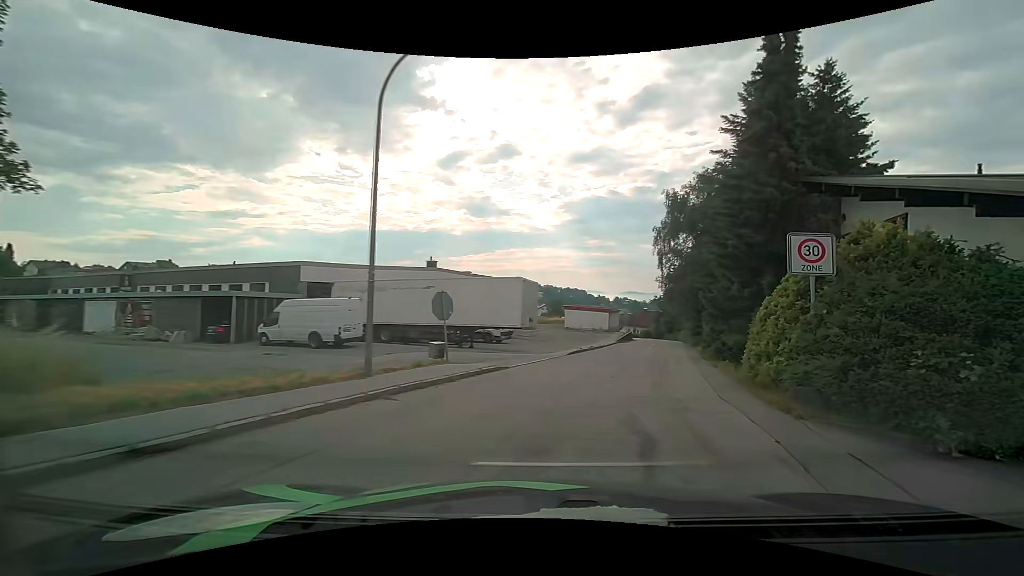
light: Day
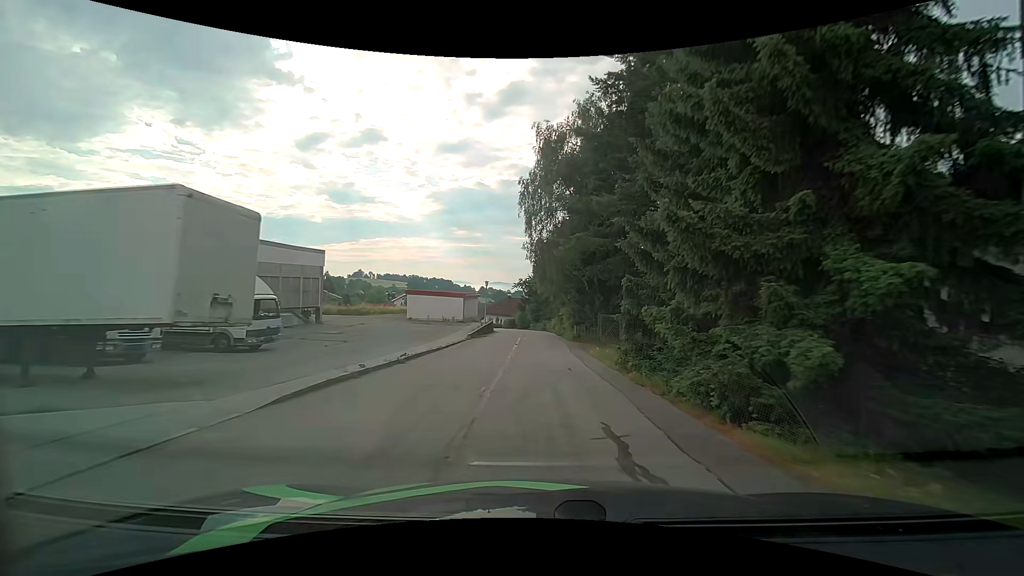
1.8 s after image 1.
(+3.5, +16.9) m; +17°
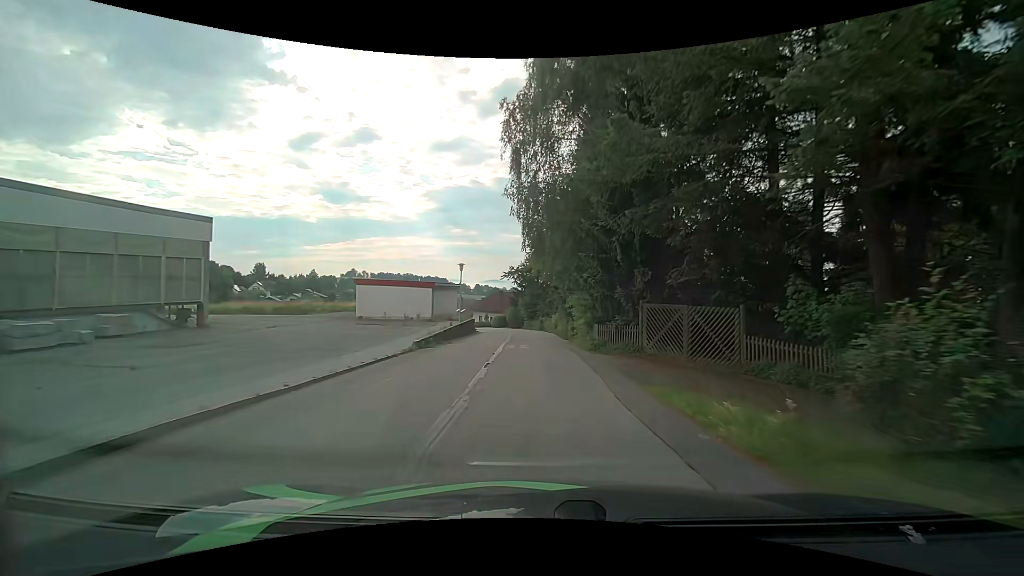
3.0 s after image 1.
(0.0, +14.3) m; +1°
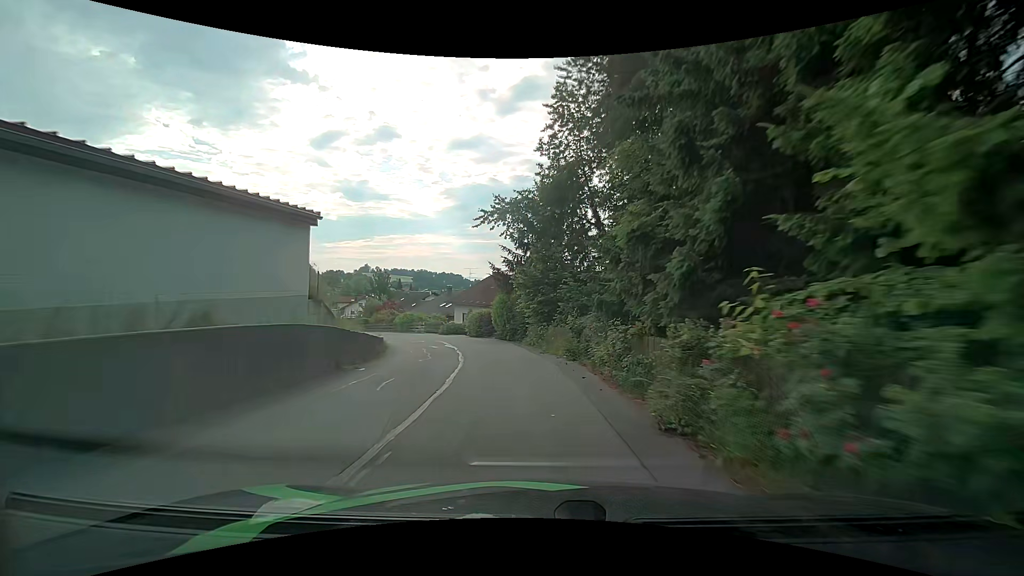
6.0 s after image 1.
(-0.5, +35.9) m; -2°
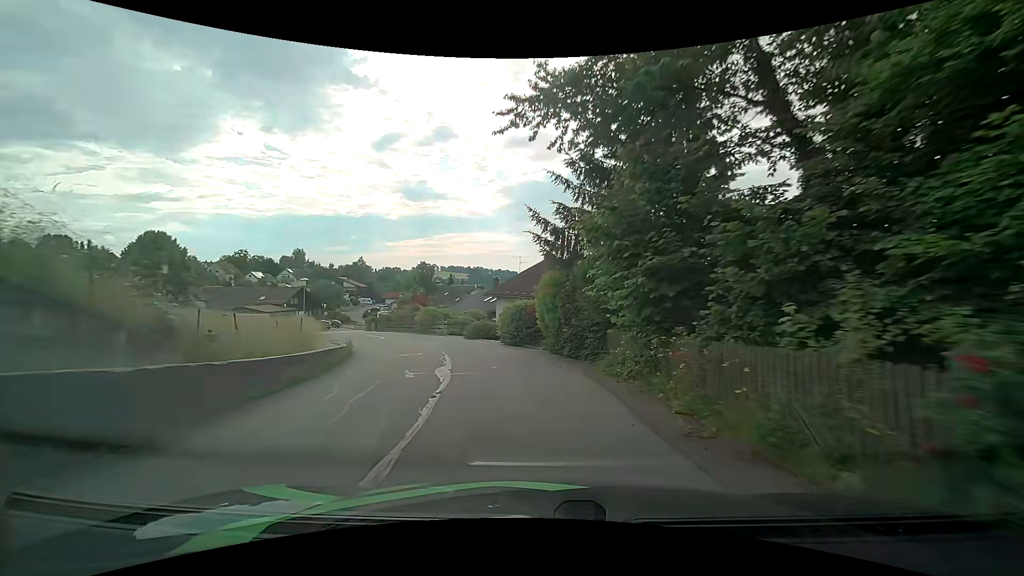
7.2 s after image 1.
(-0.8, +13.3) m; -7°
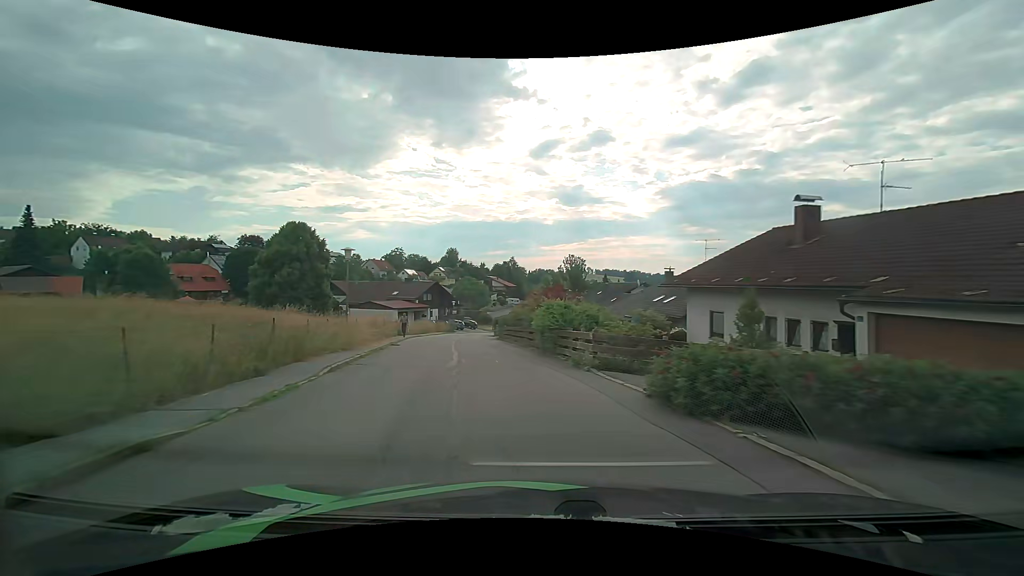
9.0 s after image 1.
(-2.5, +19.3) m; -16°
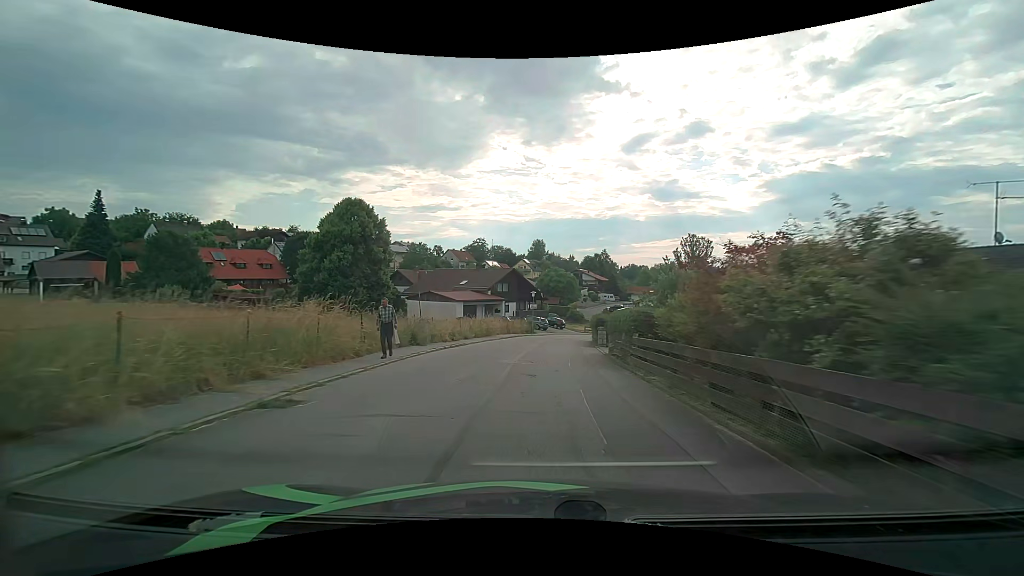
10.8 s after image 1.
(-2.4, +19.8) m; -11°
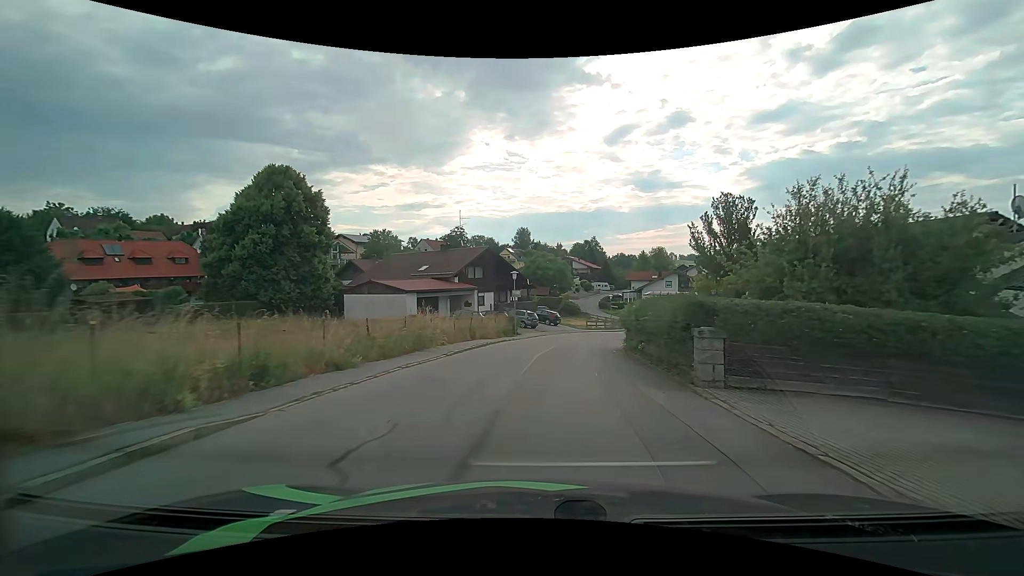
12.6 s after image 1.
(0.0, +18.6) m; +1°
(0, +10) (+1, +20) (+2, +30) (+5, +40) (+8, +49) (+12, +58) (+18, +66) (+19, +76) (+15, +85) (+12, +95) m
